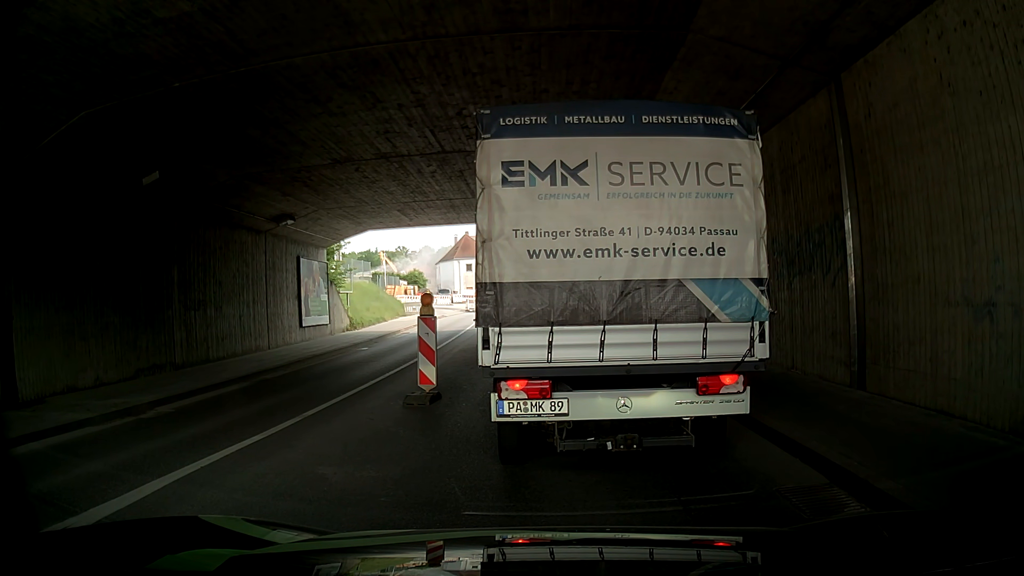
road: tertiary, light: Day
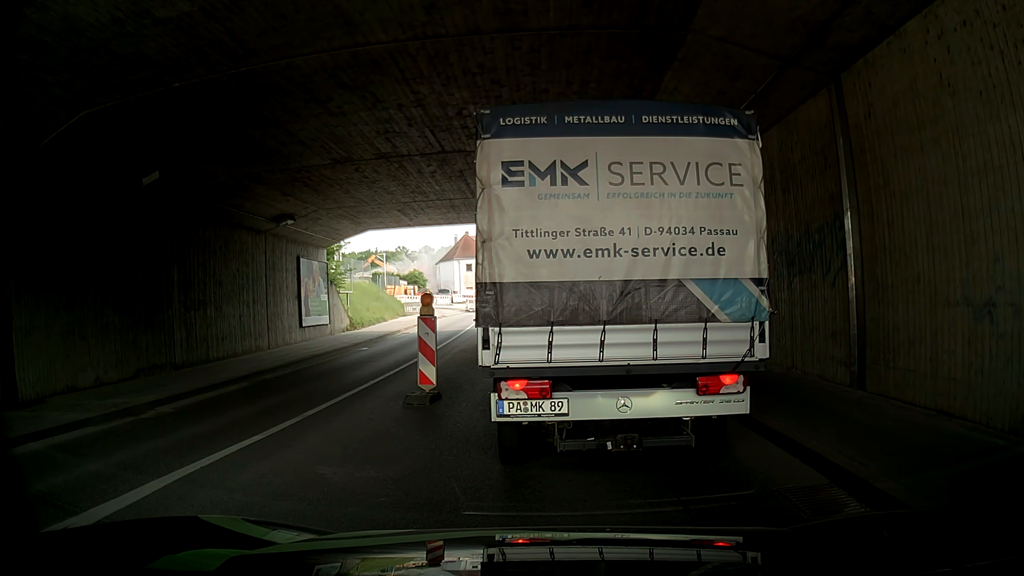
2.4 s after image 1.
(0.0, 0.0) m; 0°
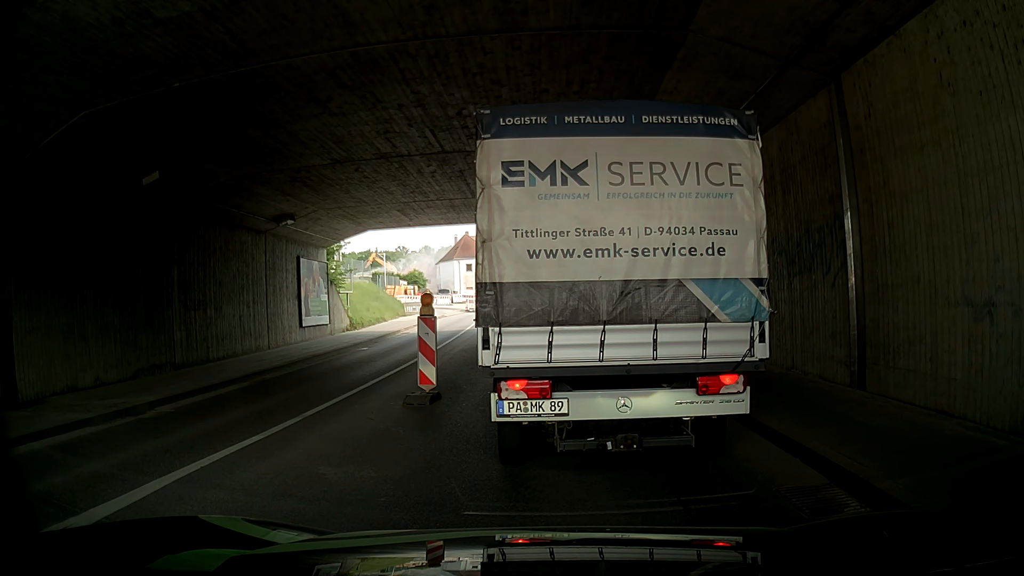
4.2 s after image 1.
(0.0, 0.0) m; 0°
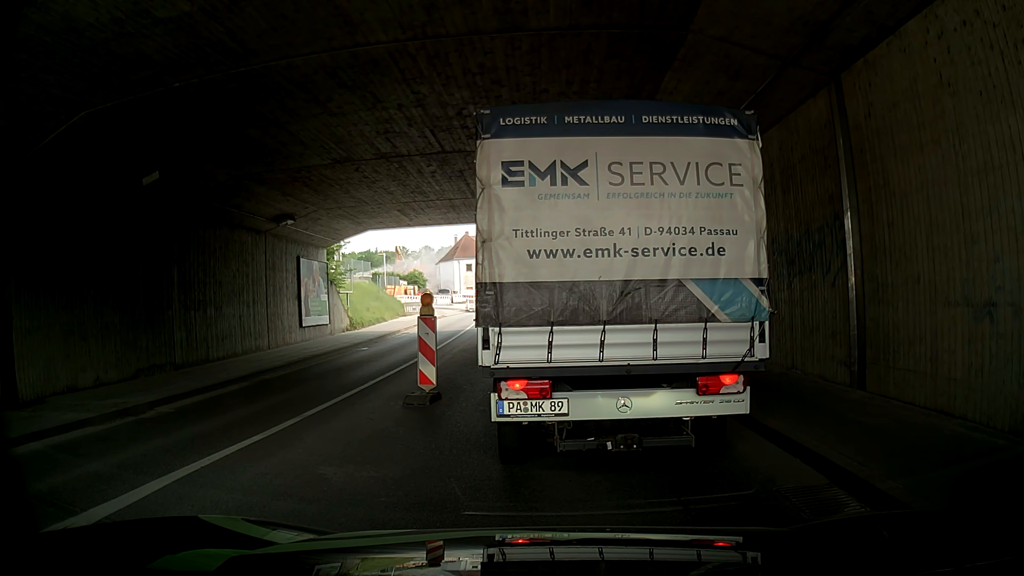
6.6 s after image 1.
(0.0, 0.0) m; 0°
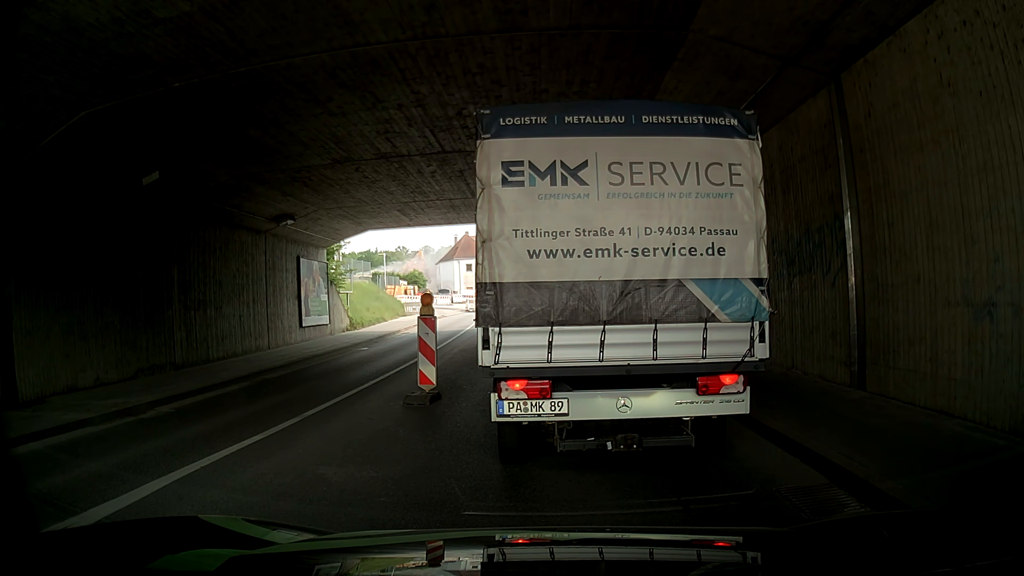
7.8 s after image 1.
(0.0, 0.0) m; 0°
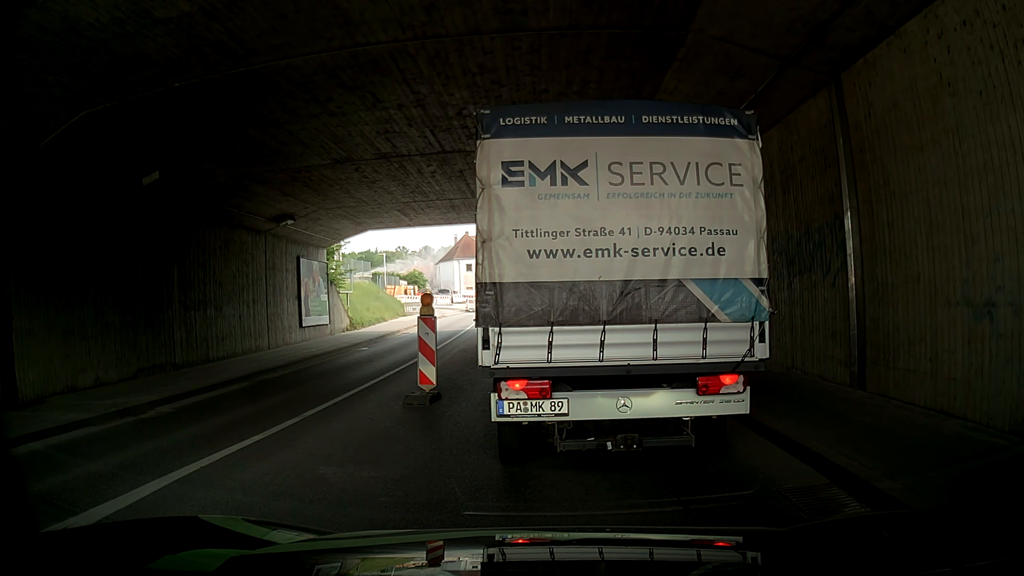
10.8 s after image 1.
(0.0, 0.0) m; 0°
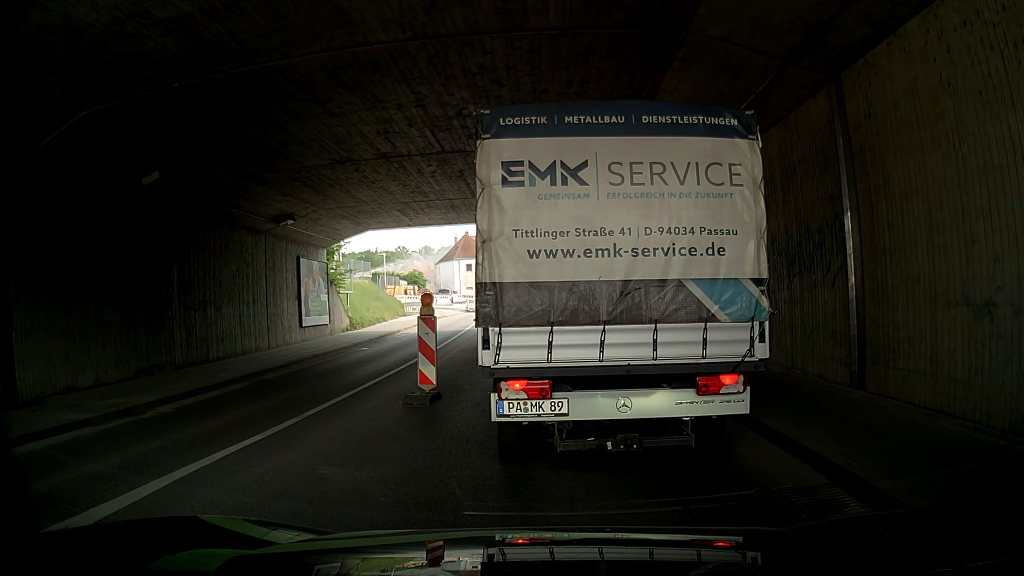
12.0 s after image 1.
(0.0, 0.0) m; 0°
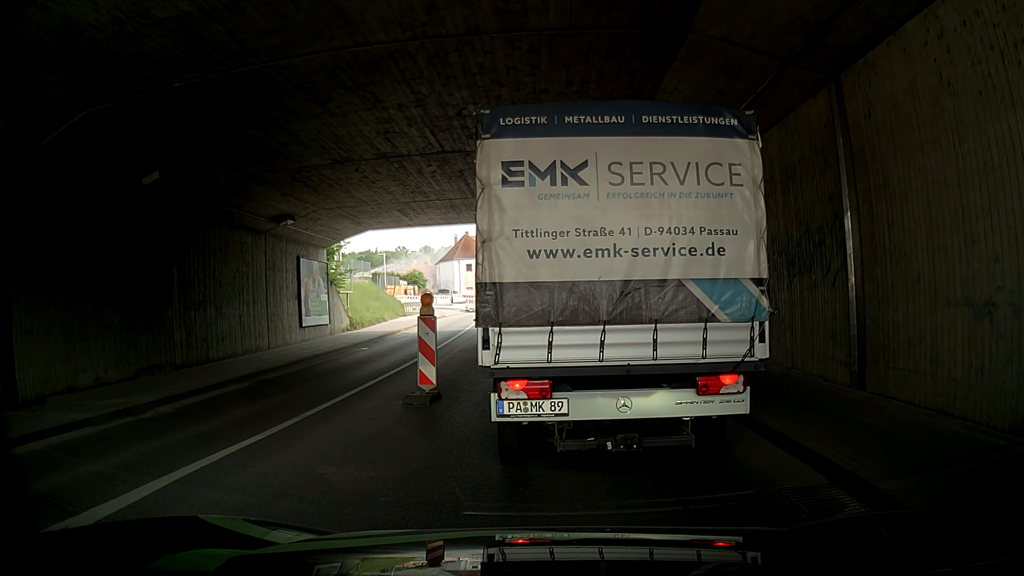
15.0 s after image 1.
(0.0, 0.0) m; 0°
